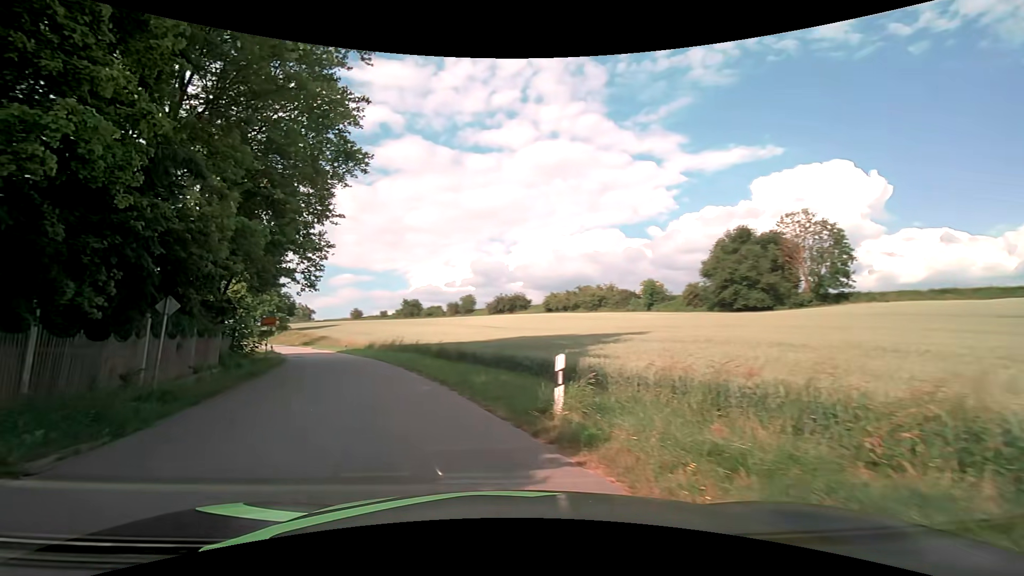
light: Day
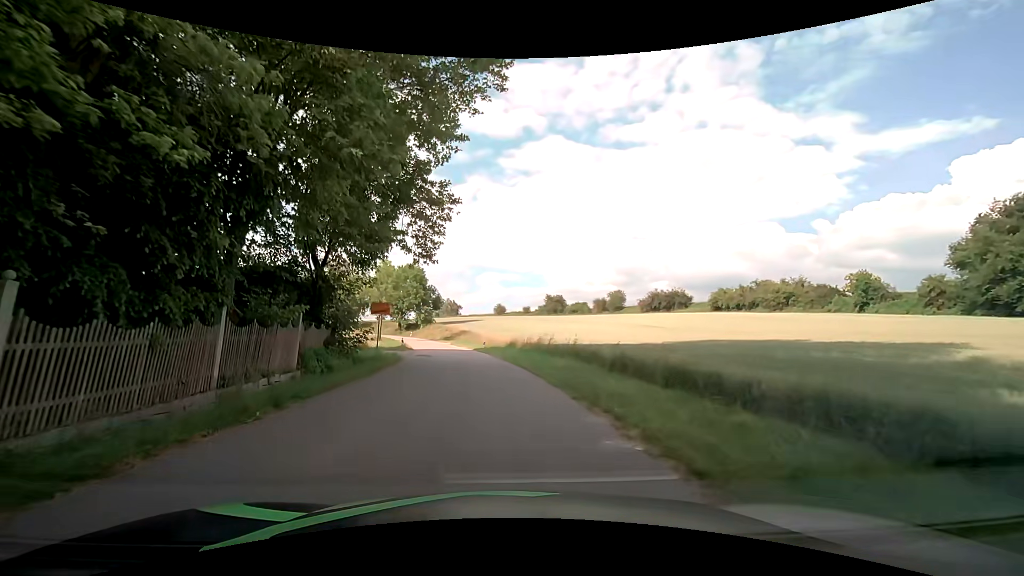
(-2.4, +11.7) m; -16°
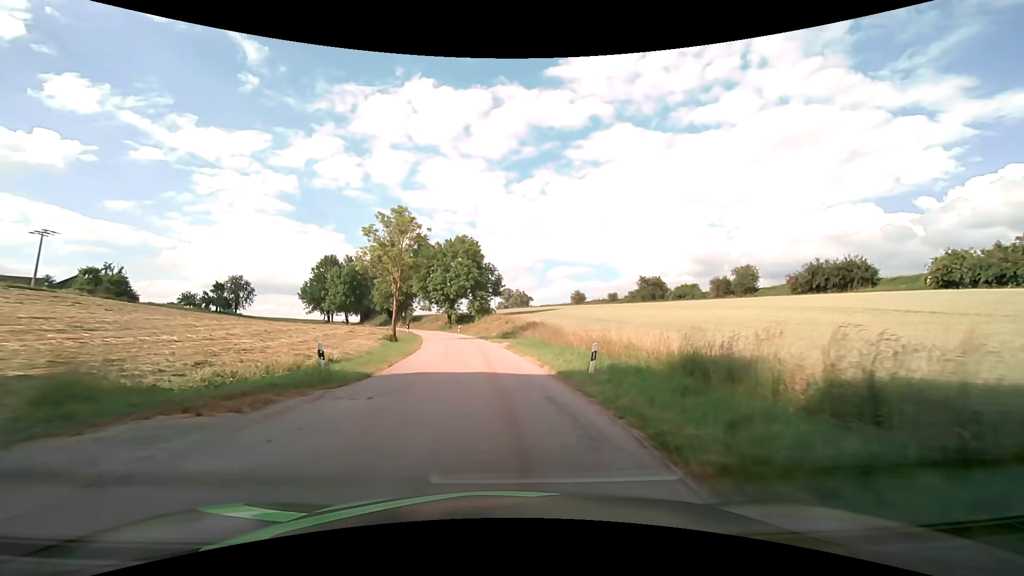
(-2.1, +32.3) m; -8°
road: tertiary
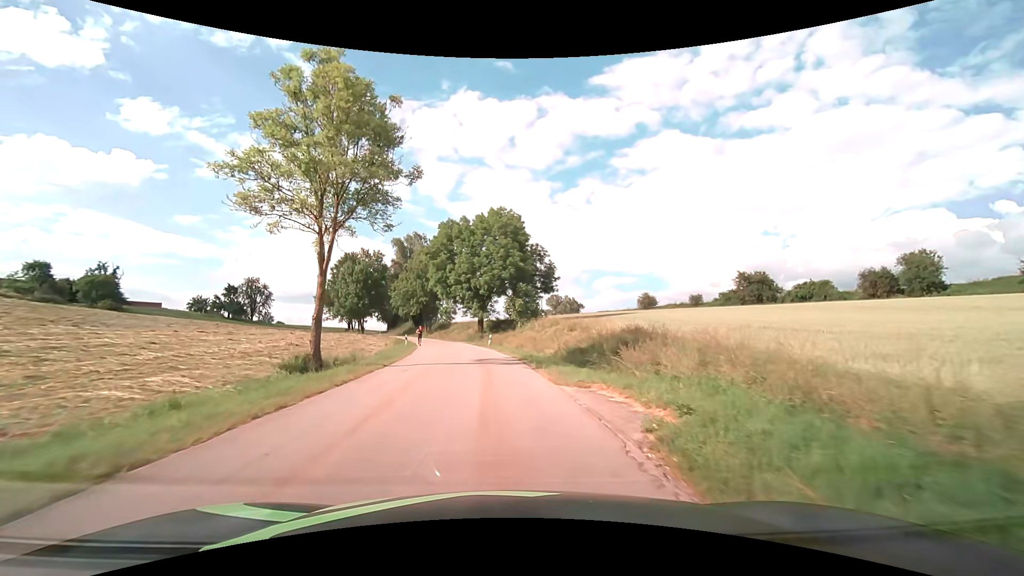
(-1.1, +27.1) m; -5°
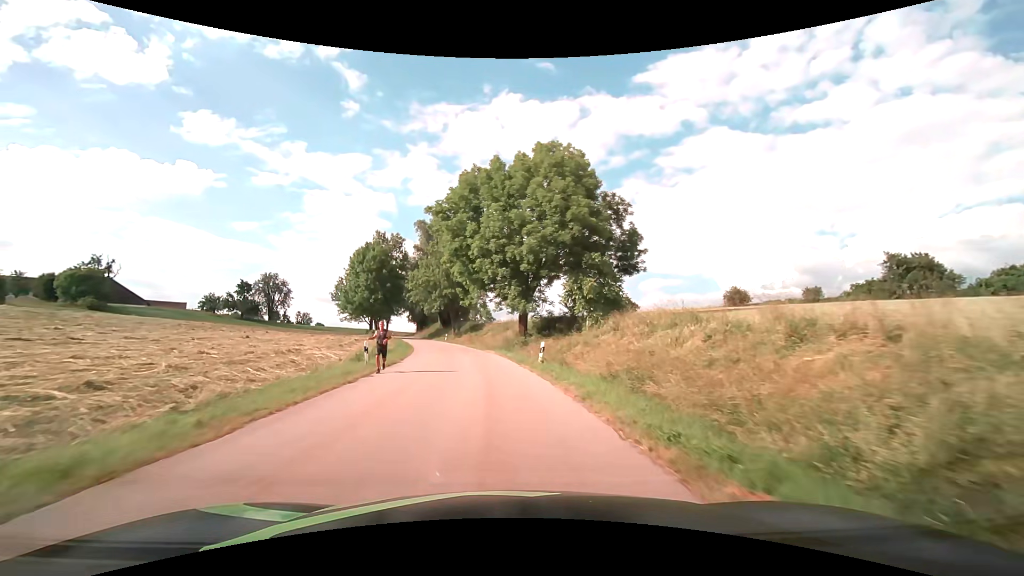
(-1.0, +23.0) m; -5°
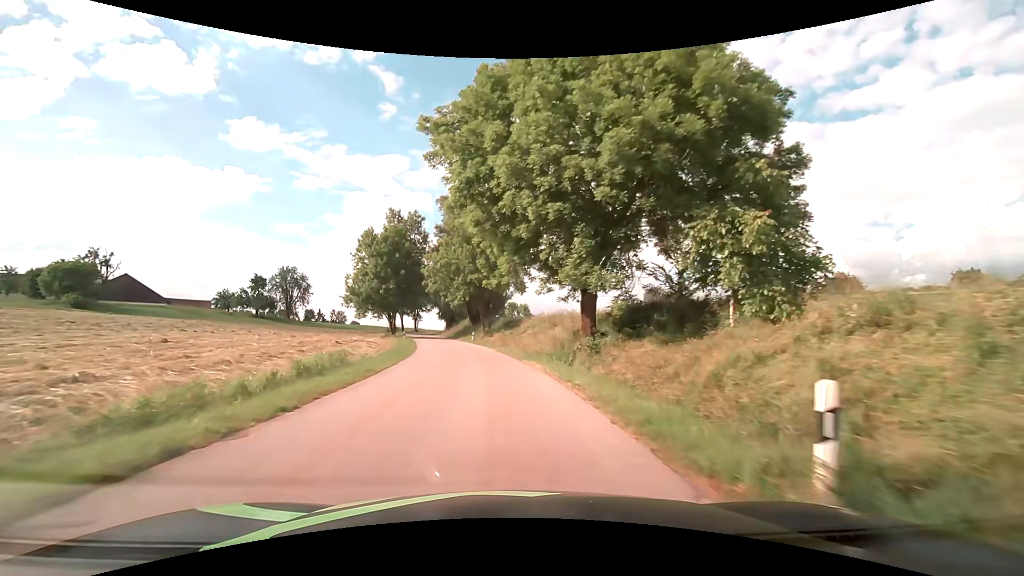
(-0.6, +16.9) m; -4°
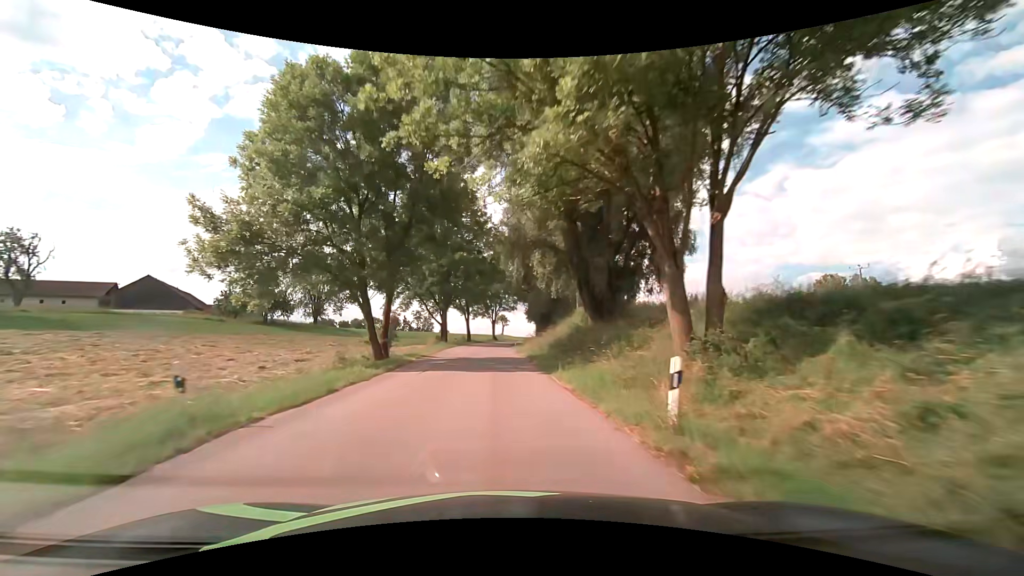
(-4.5, +47.3) m; -11°
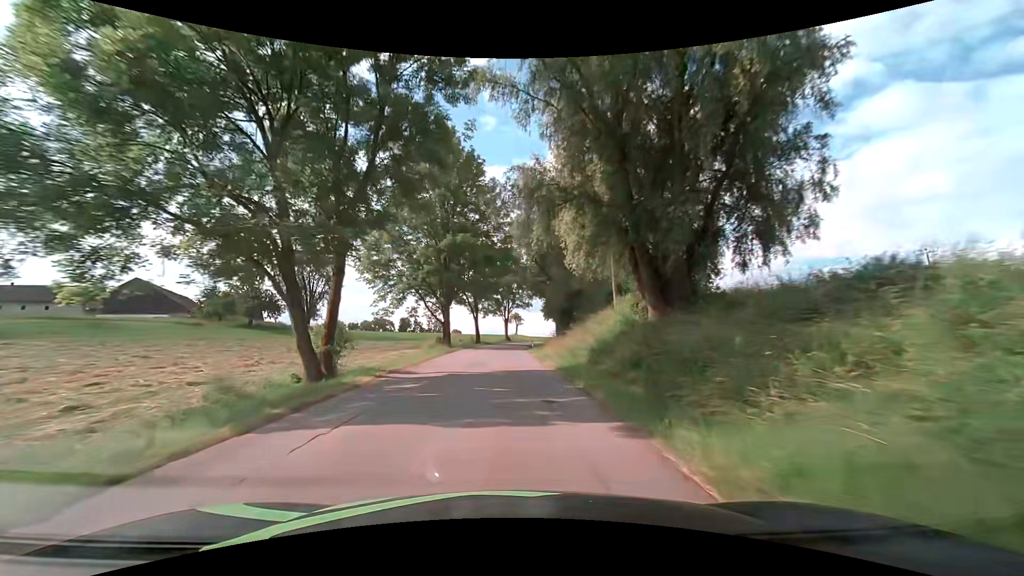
(-0.1, +10.3) m; -2°
(0, +10) (0, +20) (0, +30) (0, +40) (0, +50) (+1, +60) (+2, +70) (+4, +80) (+6, +89) (+9, +99) m
